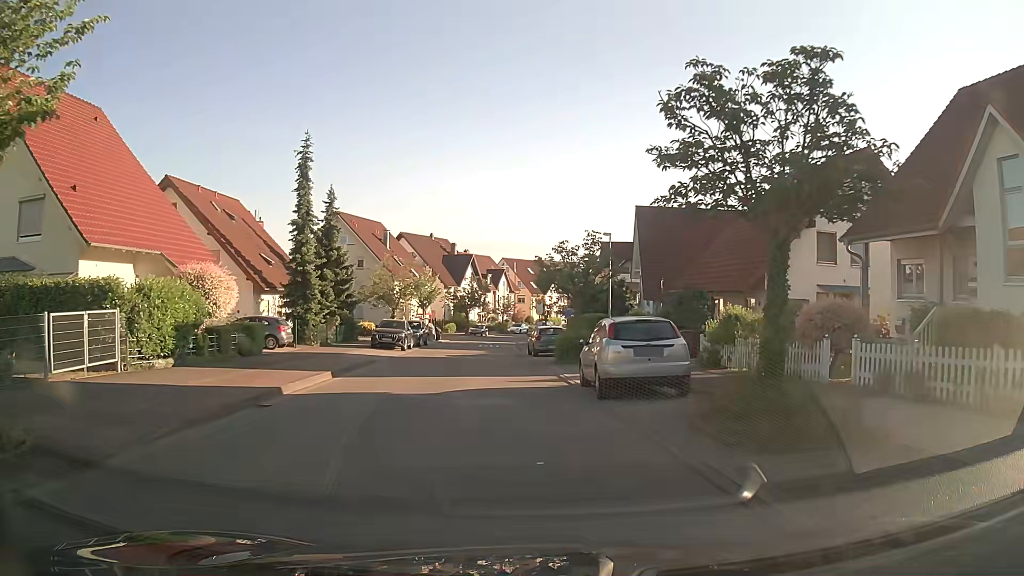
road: residential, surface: asphalt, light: Day
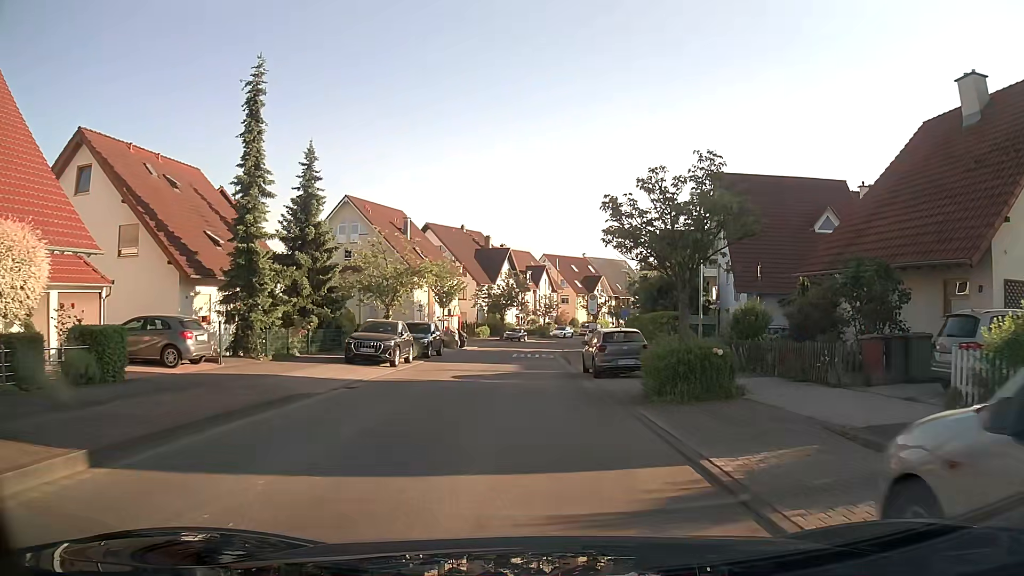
(-0.4, +12.1) m; -4°
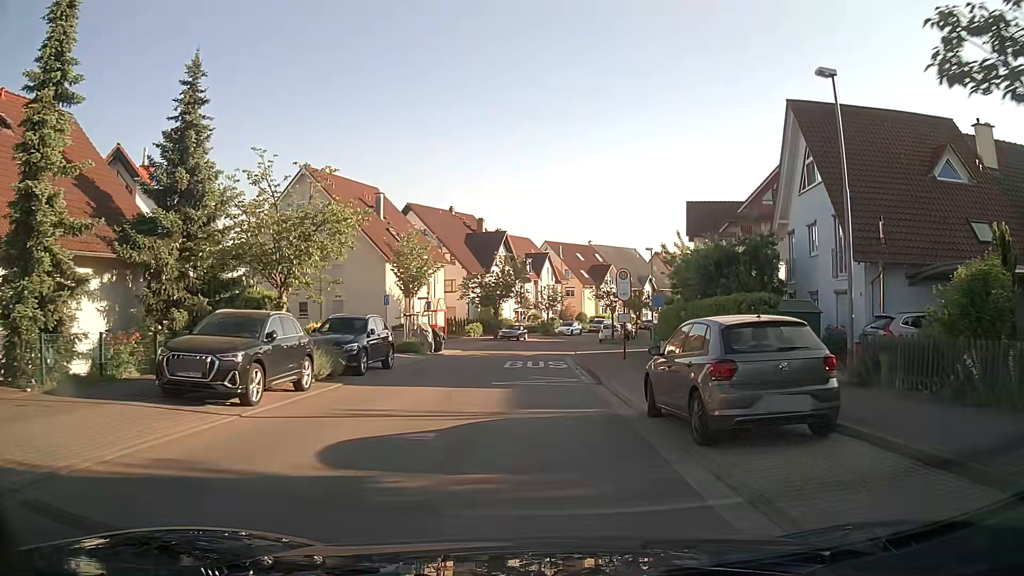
(0.0, +12.4) m; 0°
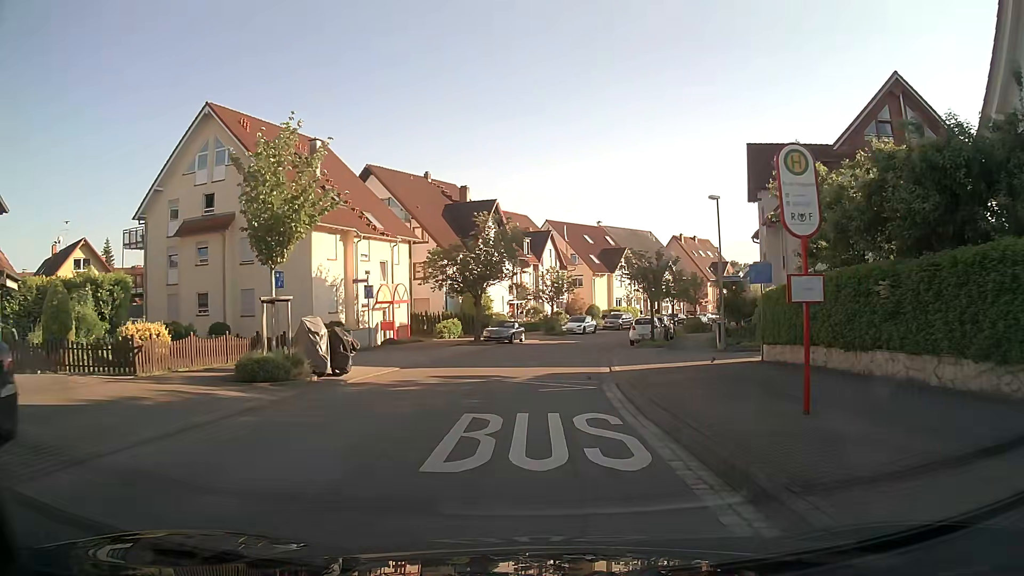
(+0.2, +17.0) m; 0°
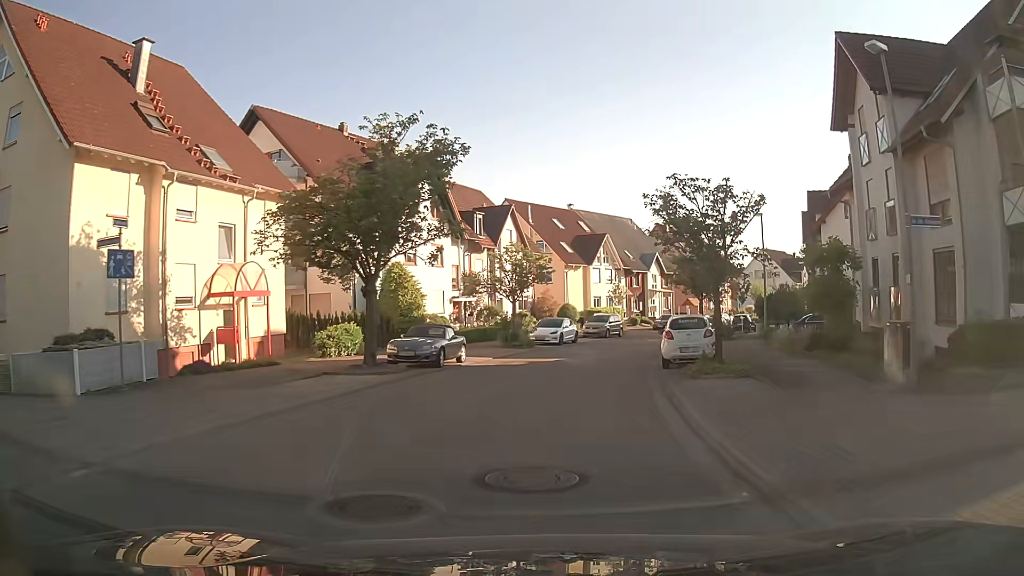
(+0.4, +17.2) m; +4°
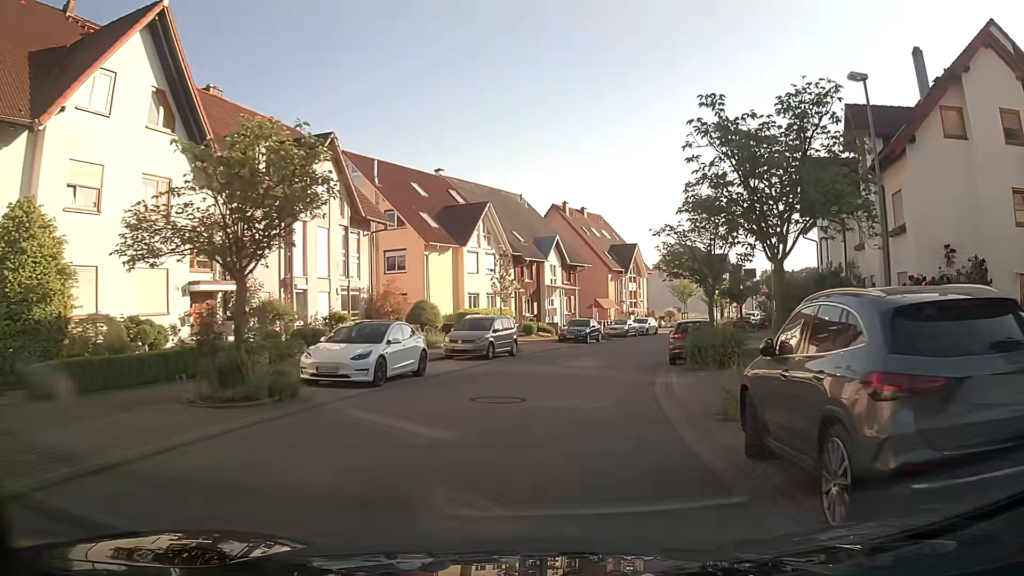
(+1.8, +21.1) m; +11°
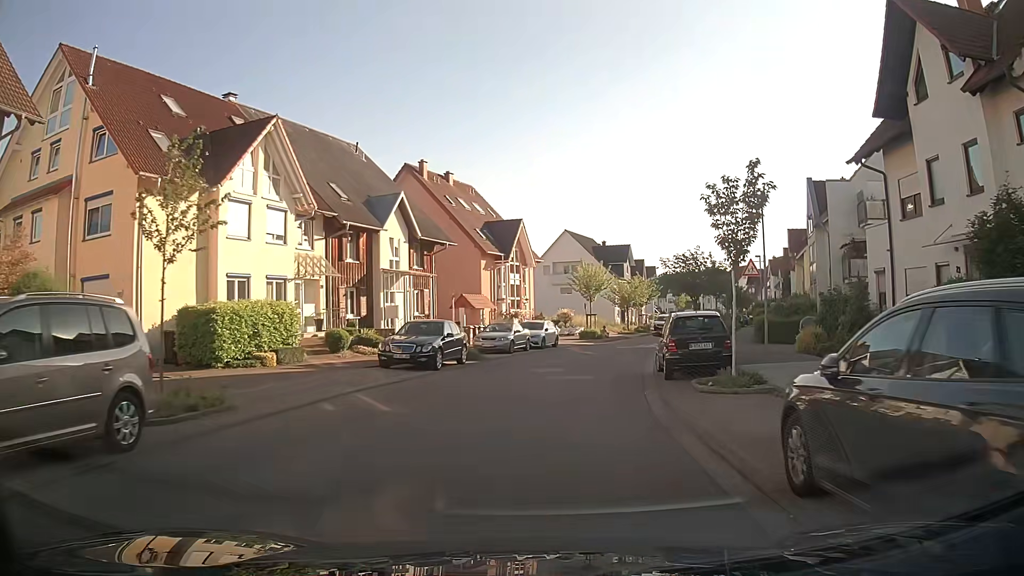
(+1.6, +20.7) m; +10°
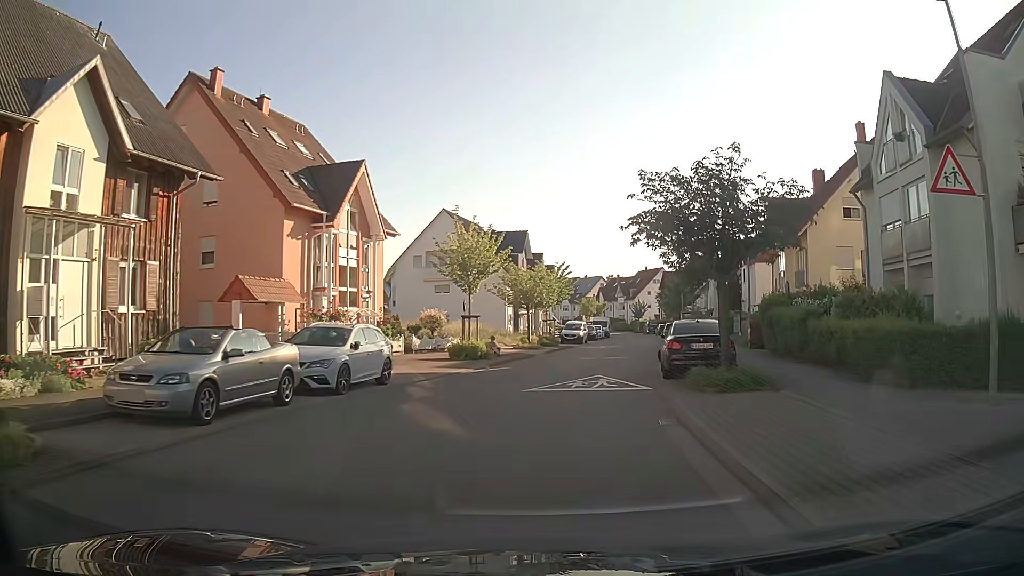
(+1.7, +20.5) m; +9°
(0, +10) (+2, +20) (+4, +30) (+6, +40) (+8, +49) (+10, +59) (+11, +69) (+13, +79) (+15, +89) (+15, +99) m
